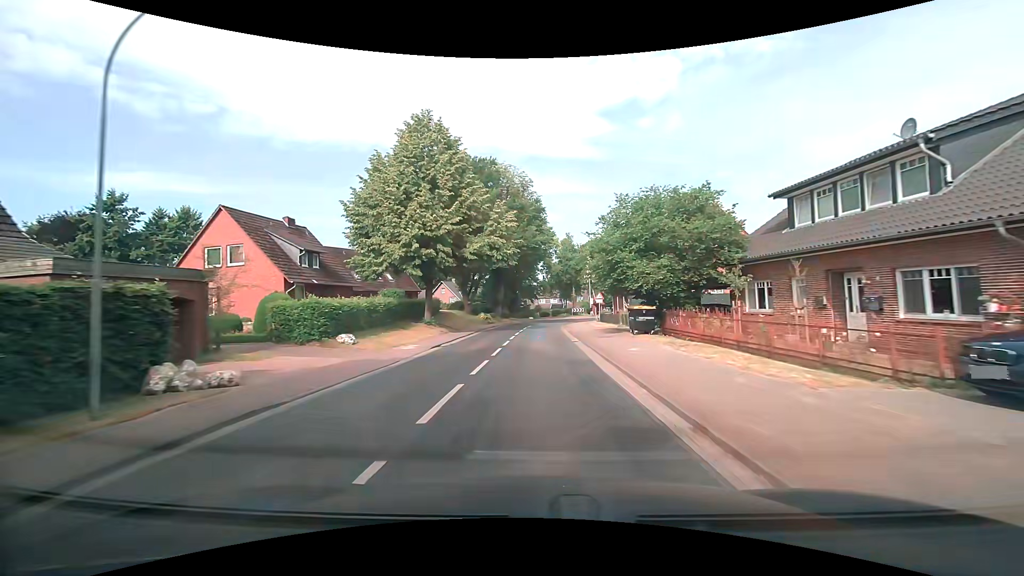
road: secondary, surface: asphalt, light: Day
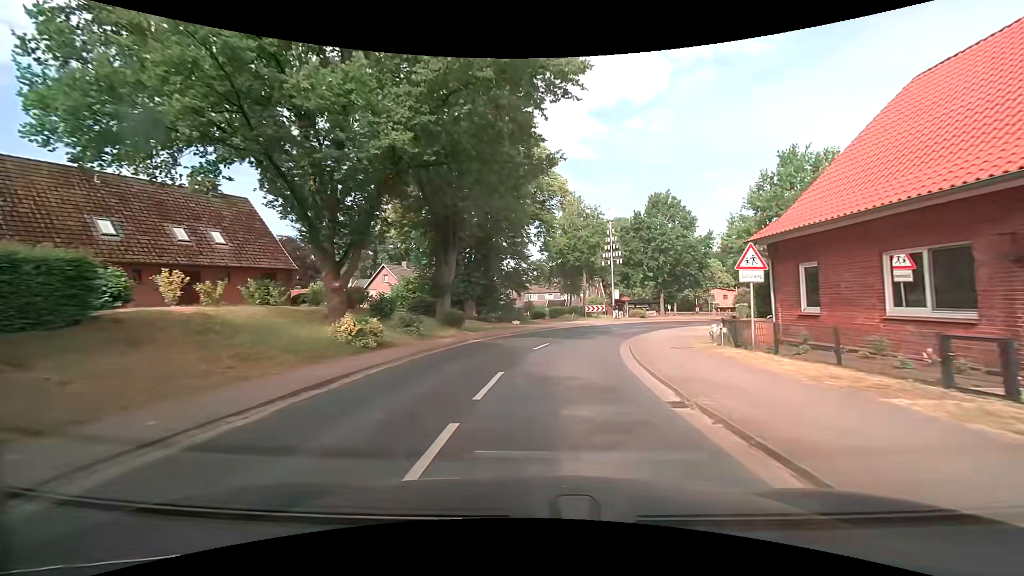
(-0.4, +34.6) m; 0°
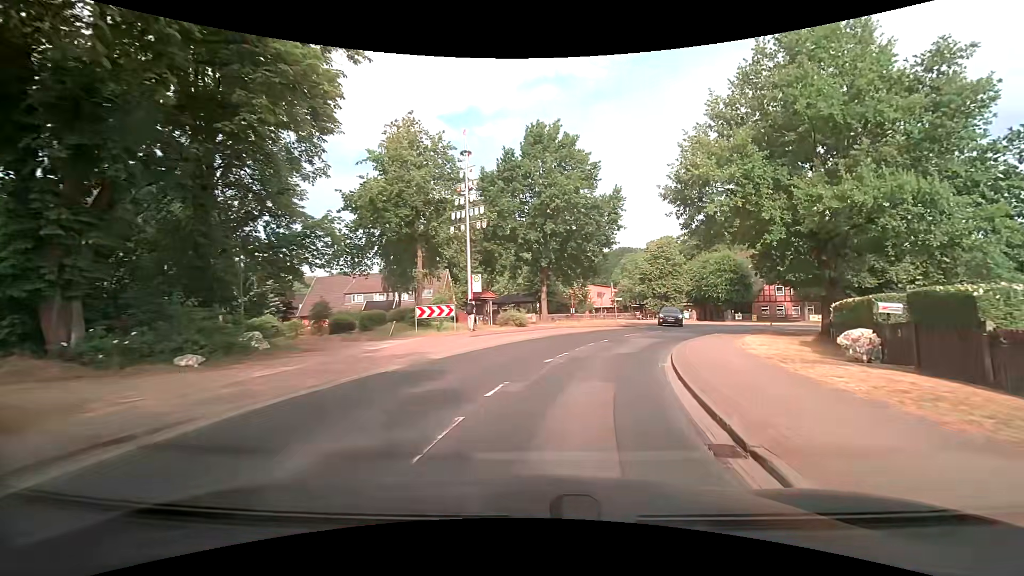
(+3.0, +26.0) m; +16°
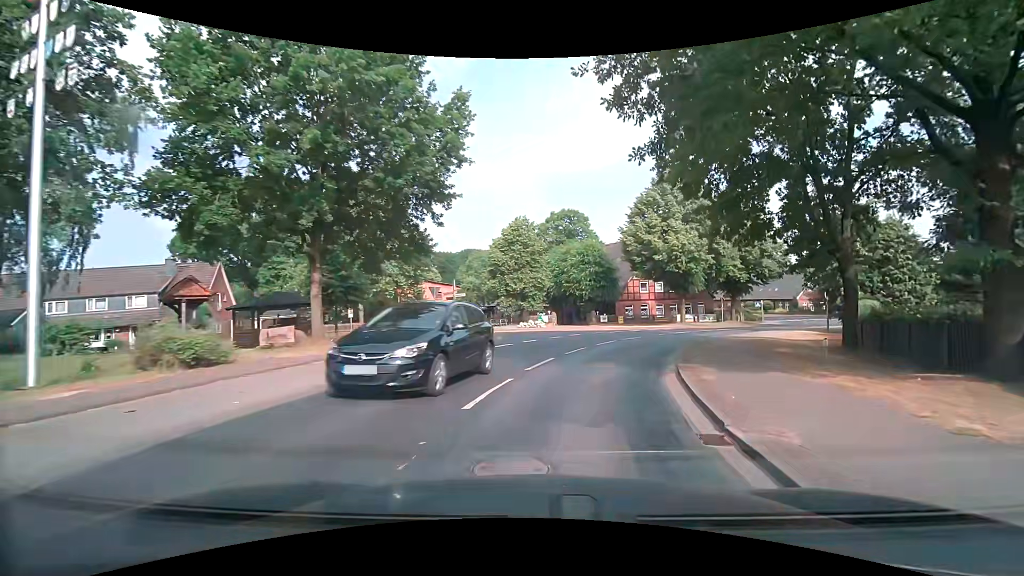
(+2.9, +18.3) m; +17°
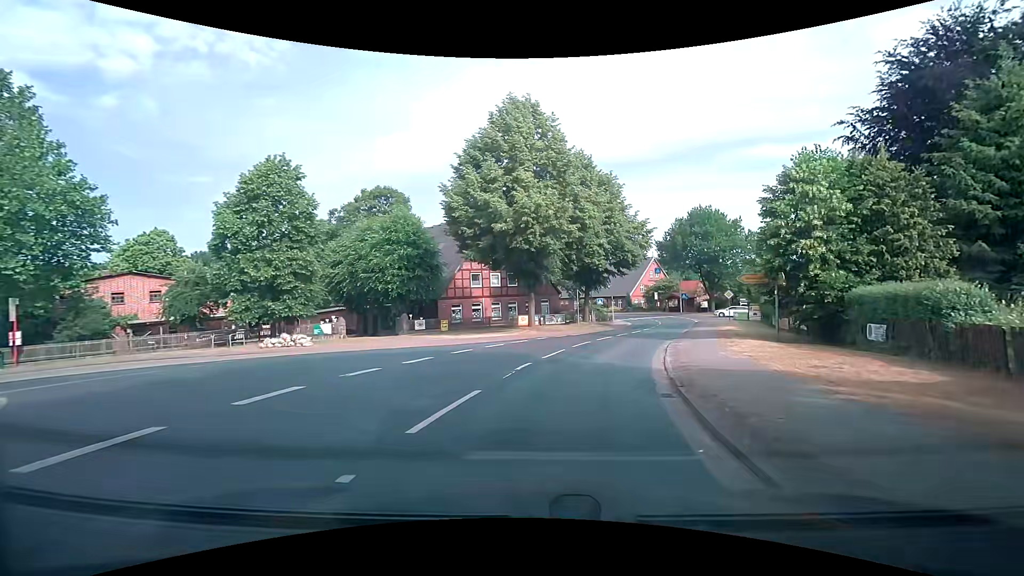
(+3.1, +18.4) m; +20°
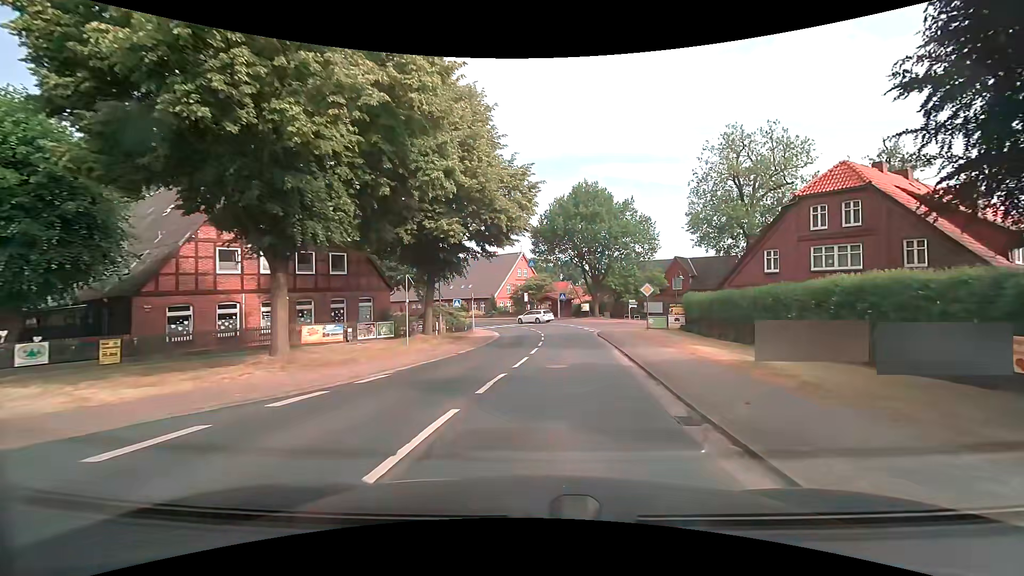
(+2.4, +19.2) m; +14°
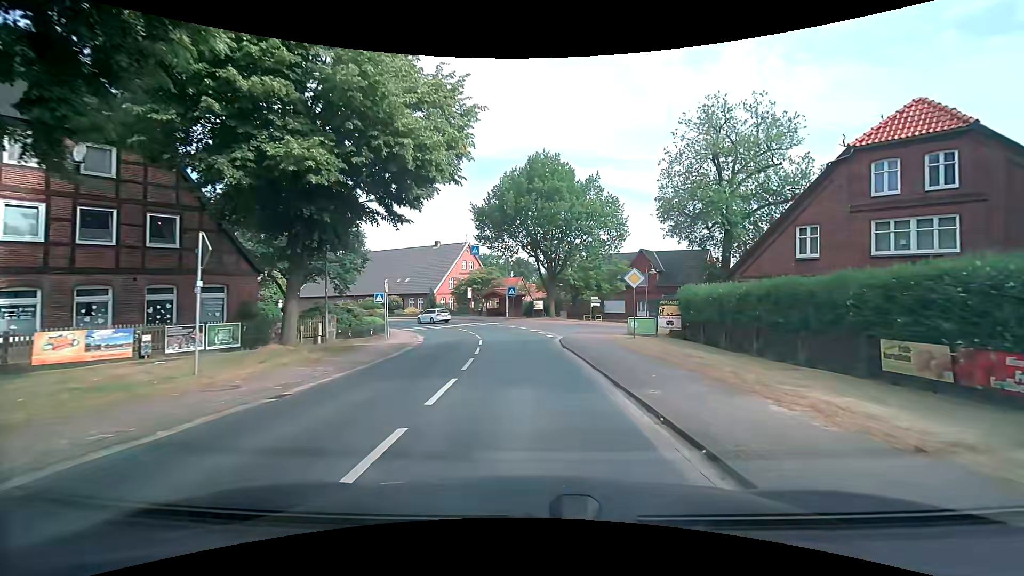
(+0.7, +10.2) m; +6°
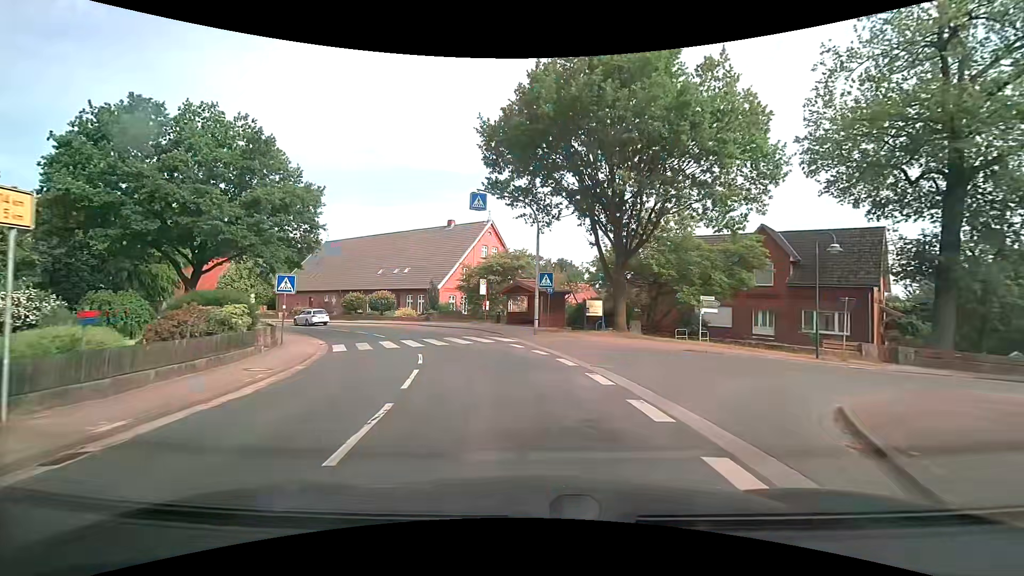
(+0.1, +21.4) m; -4°
